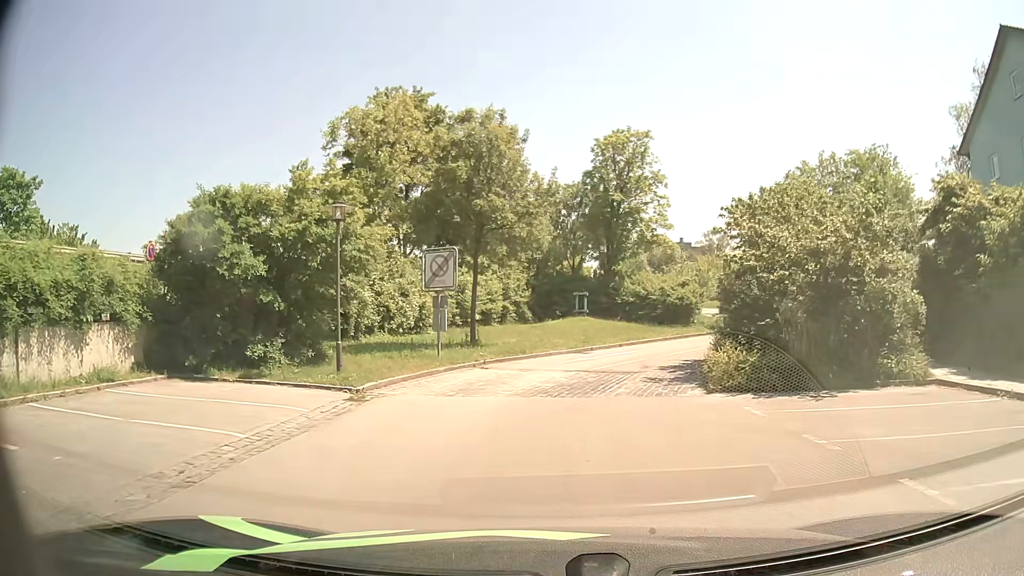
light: Day
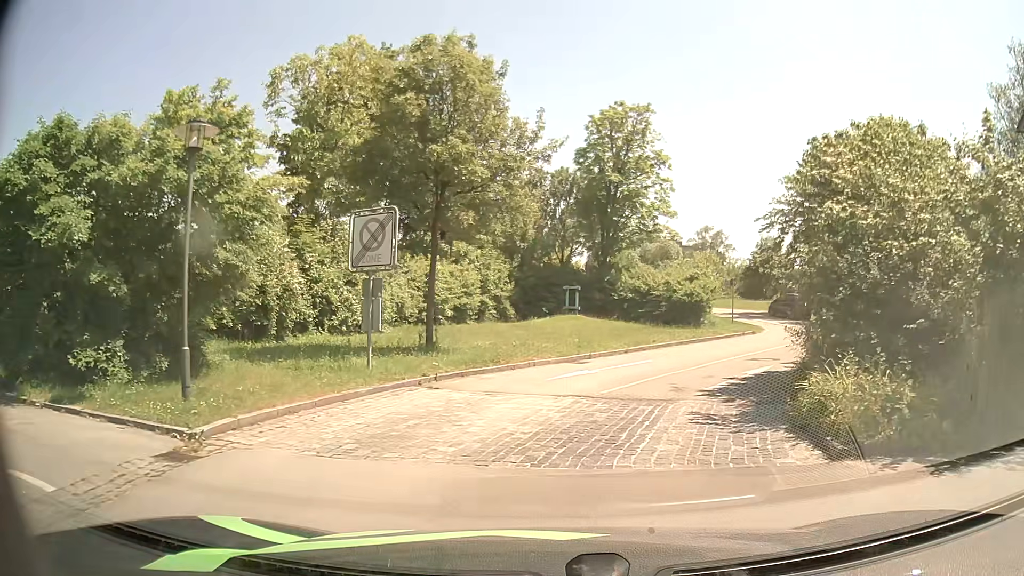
(-0.1, +6.0) m; 0°
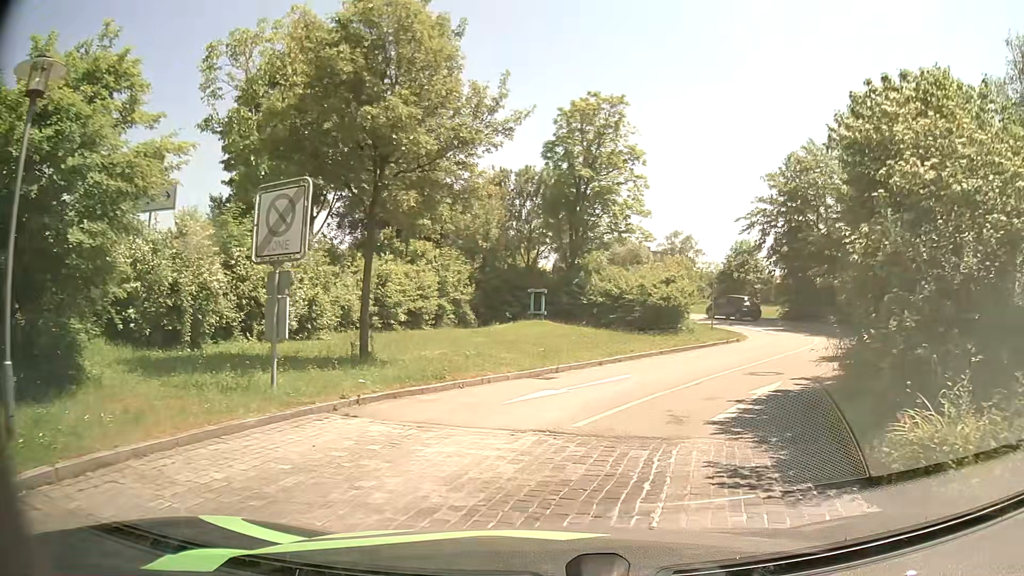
(0.0, +2.9) m; +3°
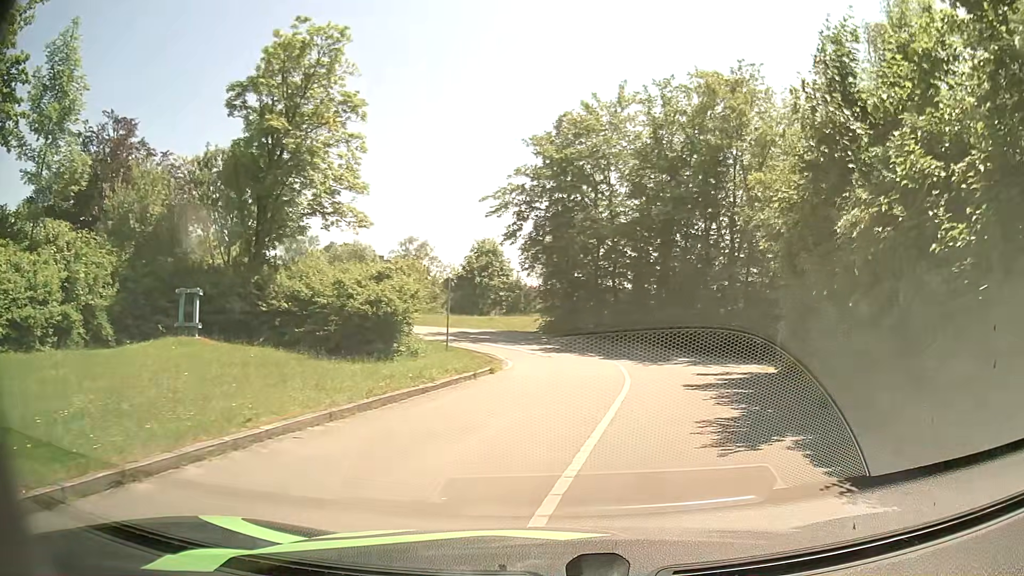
(+2.0, +11.4) m; +21°
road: residential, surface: asphalt
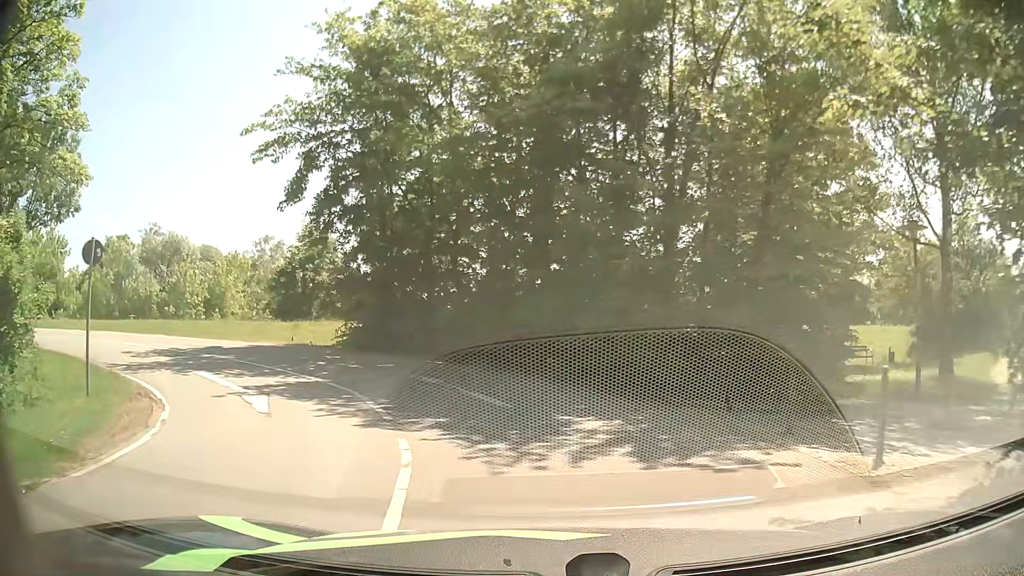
(+2.1, +12.8) m; +12°
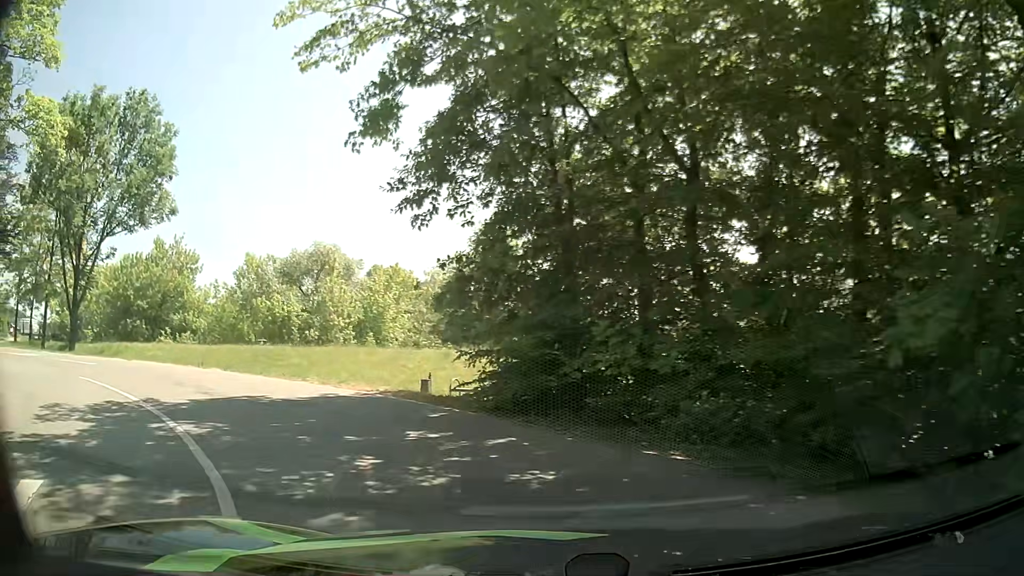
(-1.1, +9.5) m; -16°
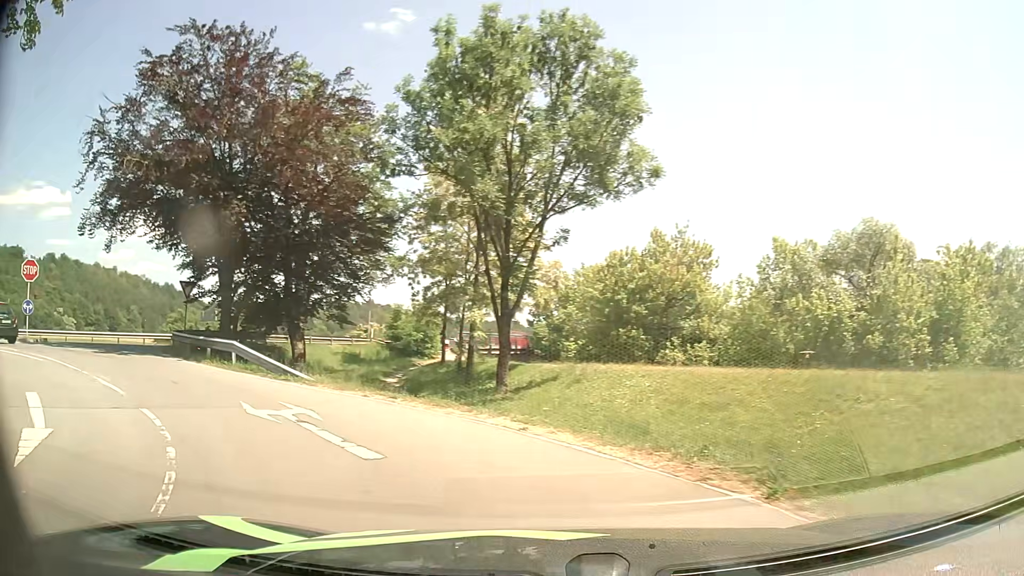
(-4.3, +10.7) m; -43°
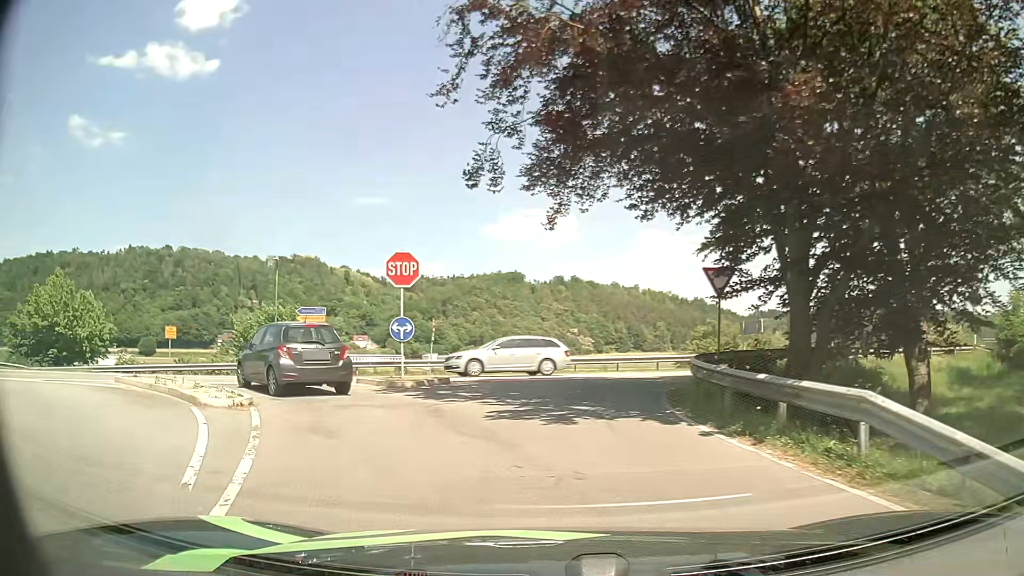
(-5.6, +11.2) m; -48°
